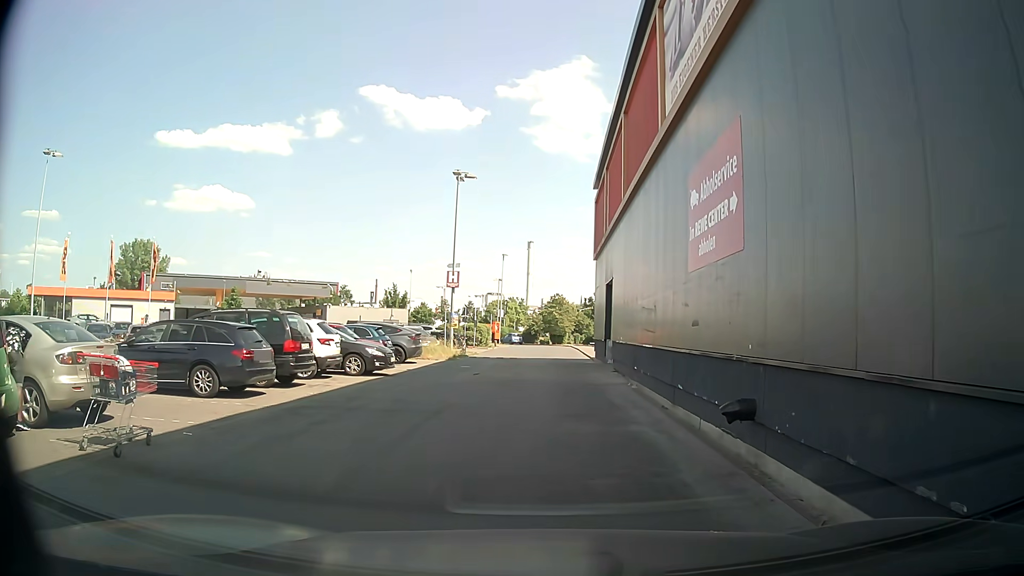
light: Day
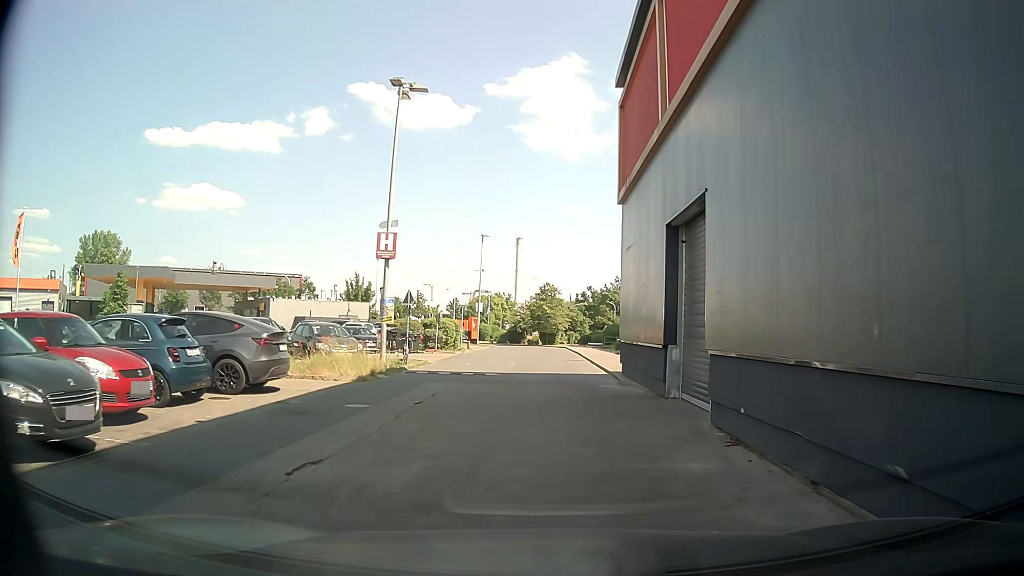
(0.0, +14.8) m; 0°
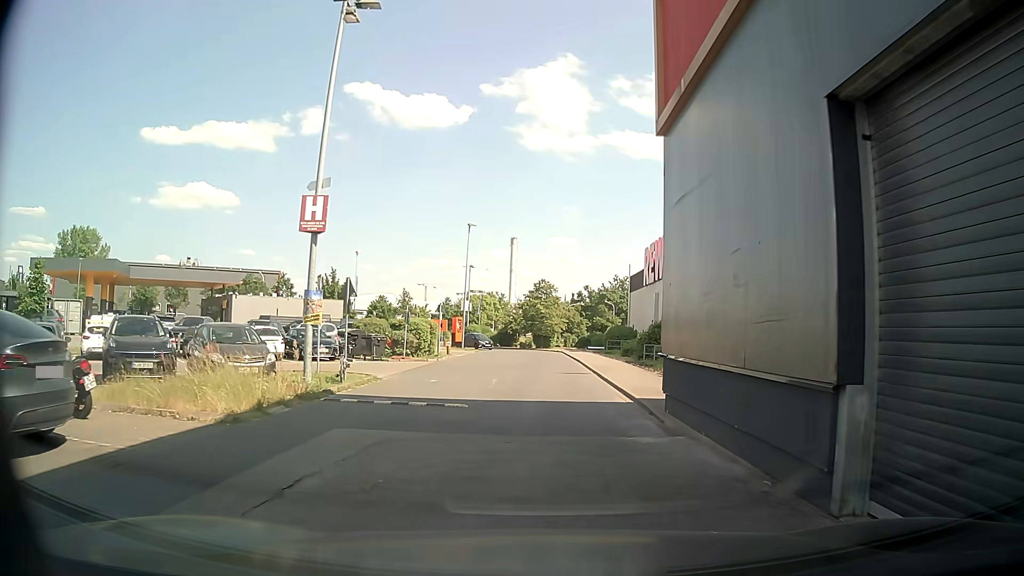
(0.0, +7.4) m; +1°
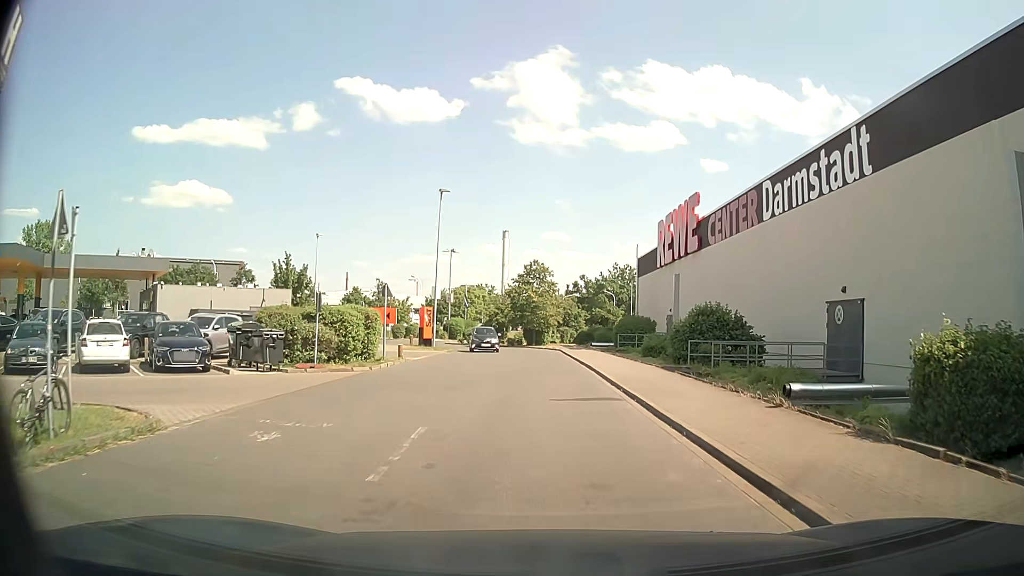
(-0.1, +11.7) m; -2°
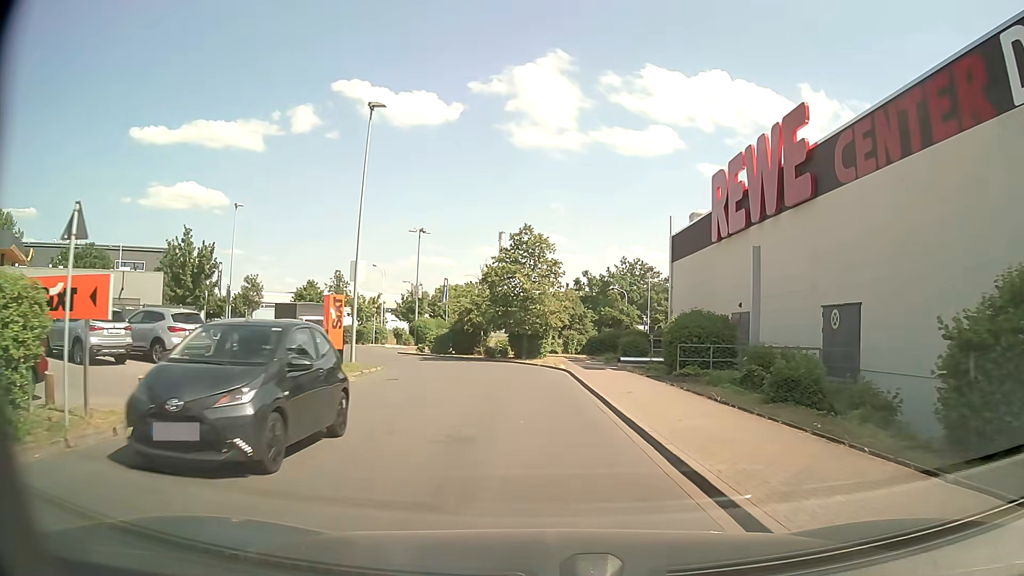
(+1.1, +18.5) m; +3°
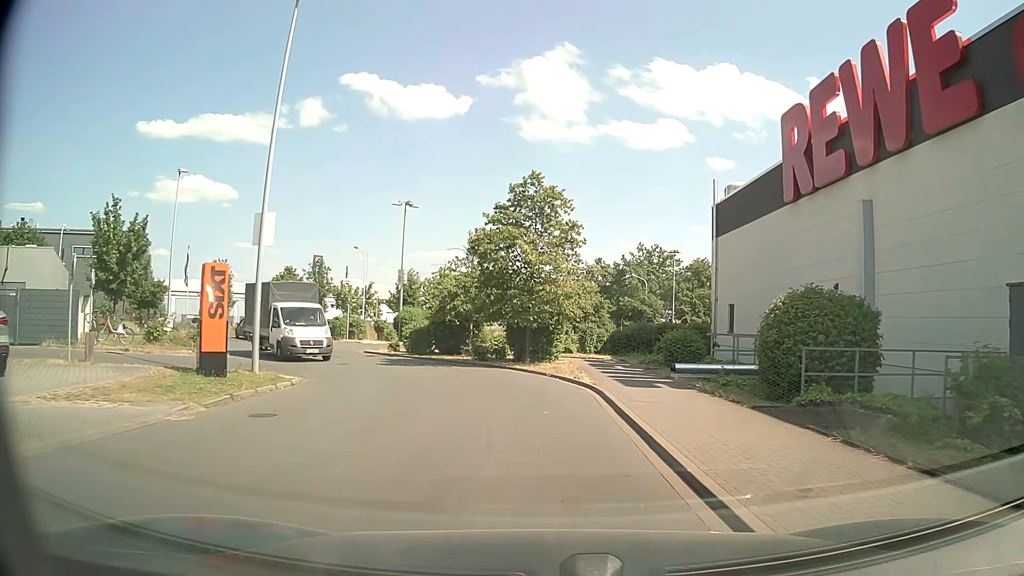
(0.0, +9.8) m; -1°
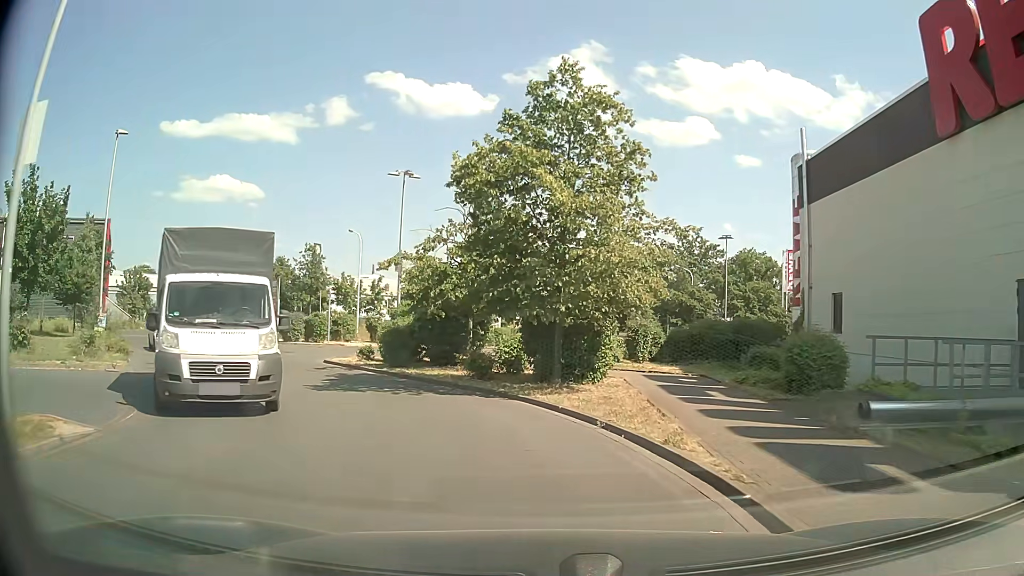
(-0.1, +9.6) m; -3°
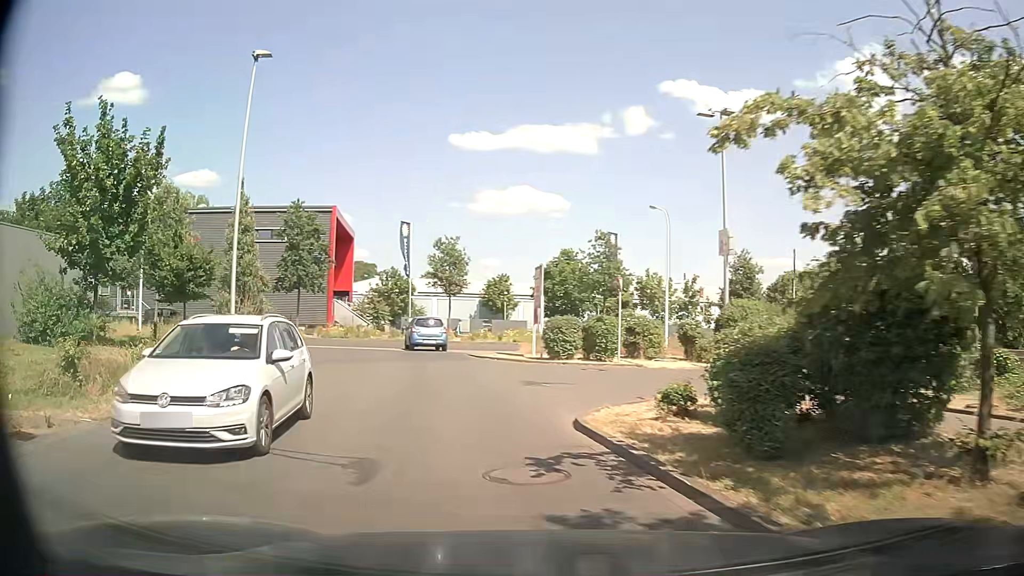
(-2.3, +12.7) m; -27°
